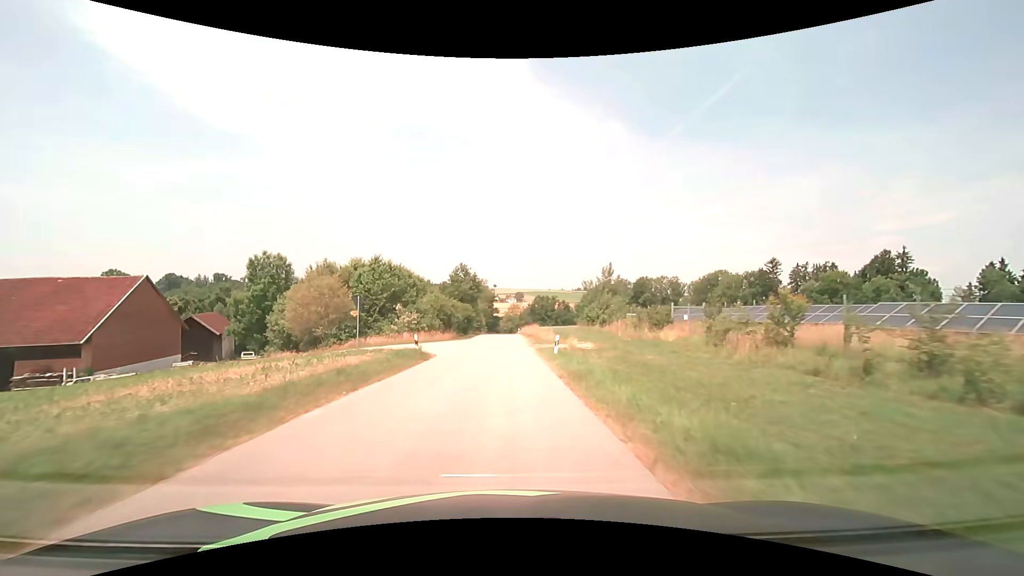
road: unclassified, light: Day
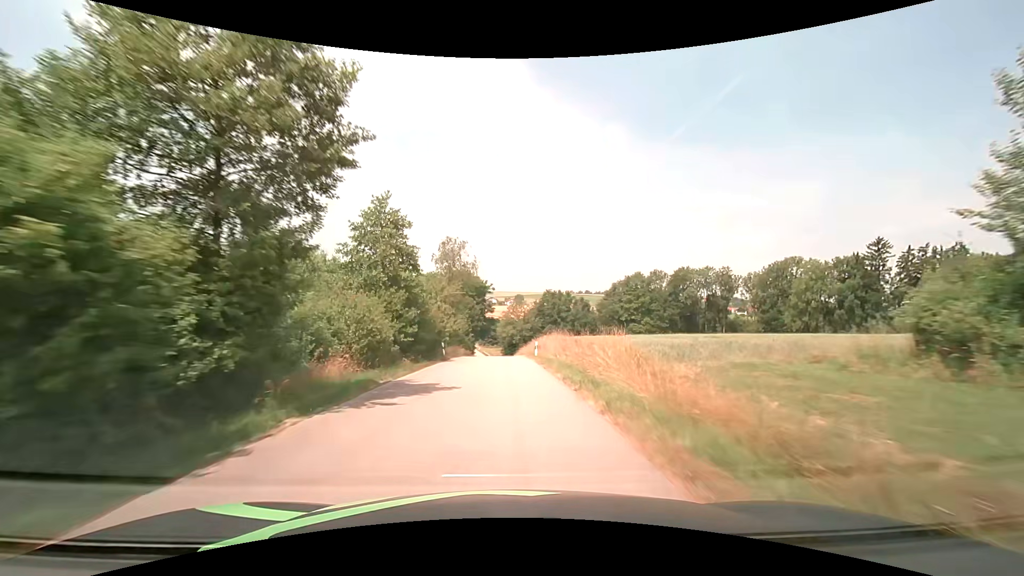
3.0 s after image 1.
(-0.1, +49.6) m; 0°
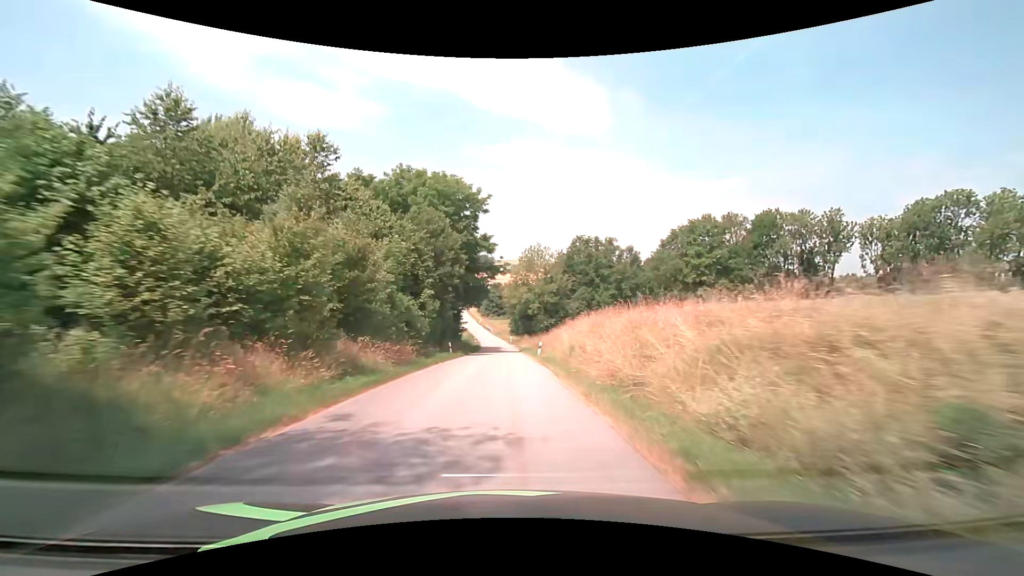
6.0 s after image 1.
(-0.4, +47.5) m; -1°
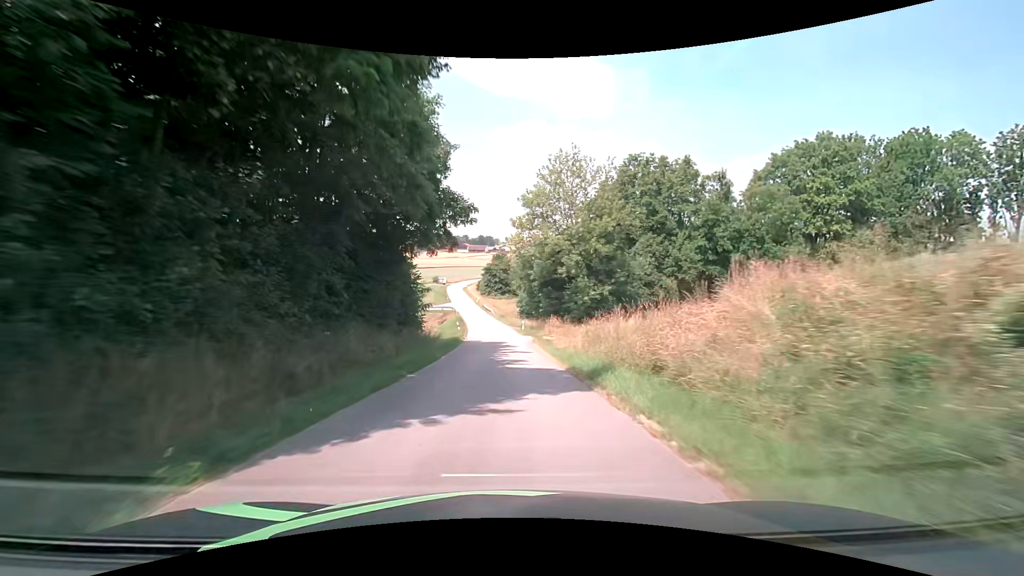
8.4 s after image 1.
(0.0, +38.5) m; 0°
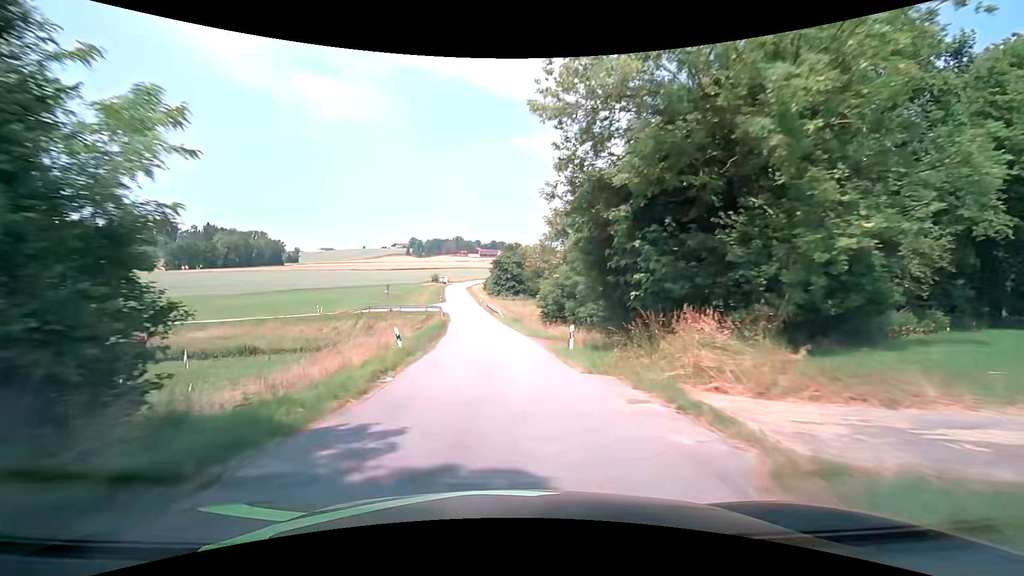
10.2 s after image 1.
(-0.3, +29.3) m; -1°
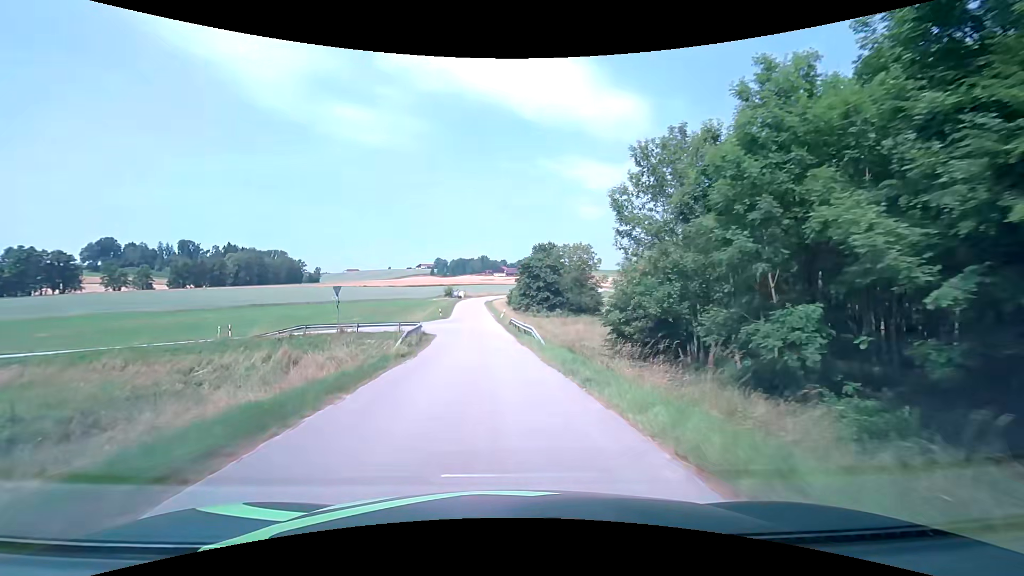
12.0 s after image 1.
(-0.7, +26.8) m; -3°
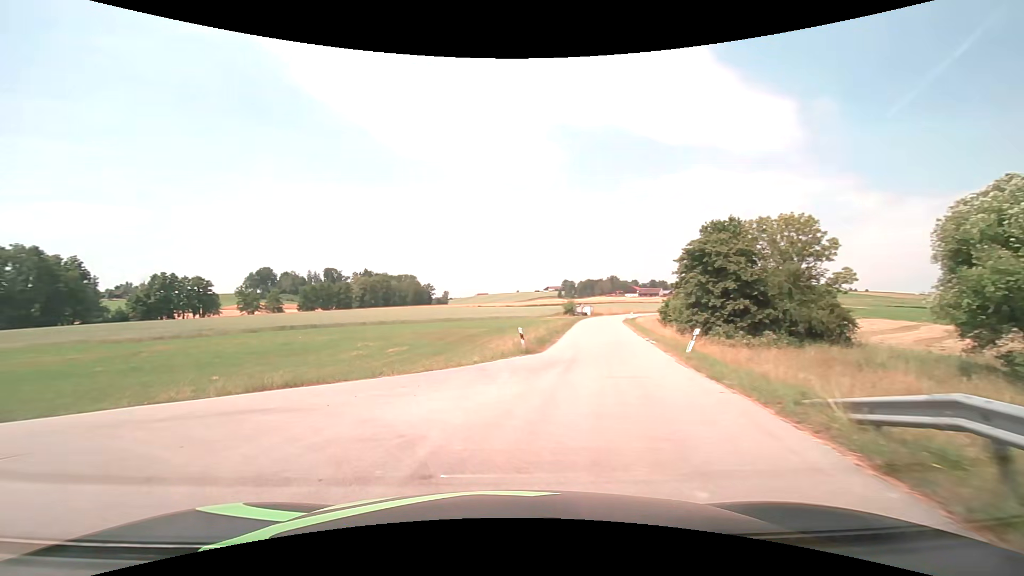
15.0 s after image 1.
(-1.9, +31.2) m; -14°
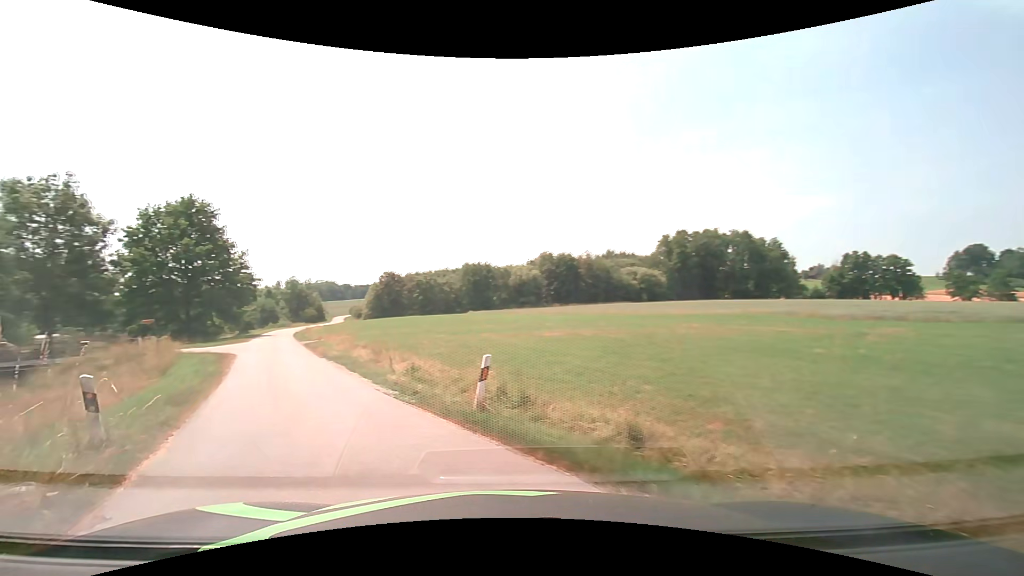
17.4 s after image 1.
(-6.9, +10.8) m; -69°
(-3, +9) (-8, +18) (-12, +27) (-17, +36) (-21, +45) (-25, +54) (-29, +64) (-32, +73) (-35, +83) (-37, +92) m
